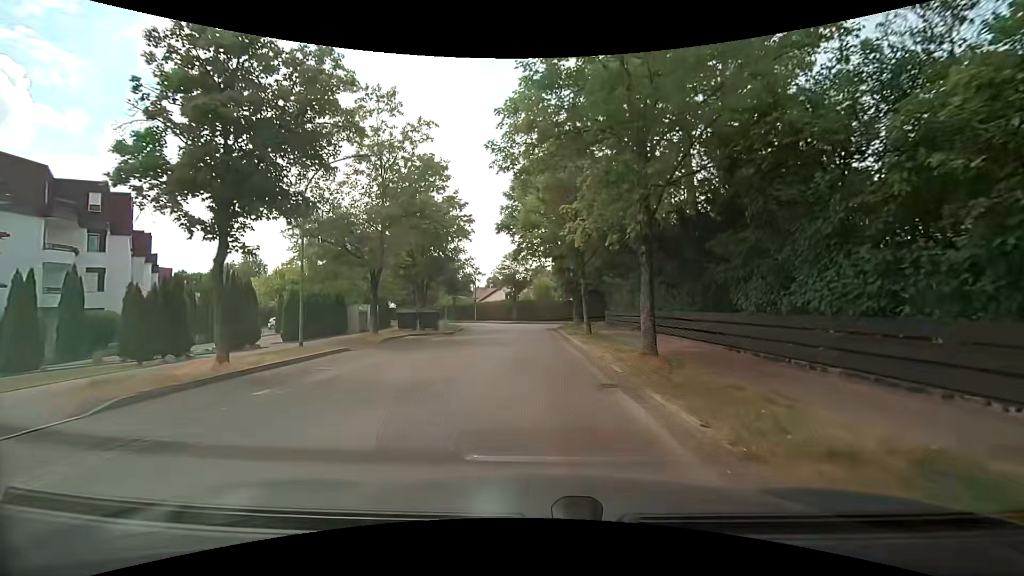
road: residential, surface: asphalt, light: Day
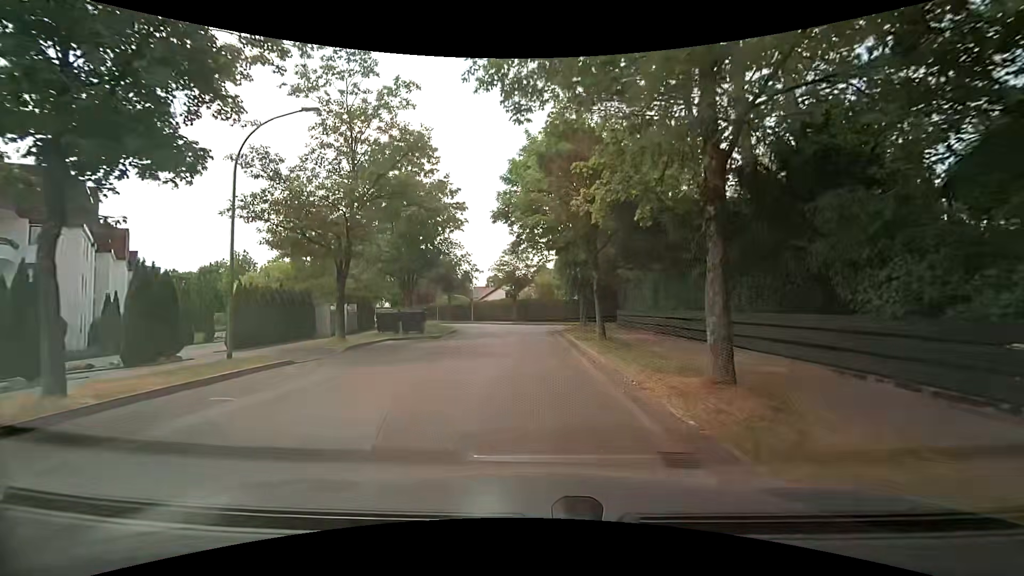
(0.0, +4.4) m; 0°
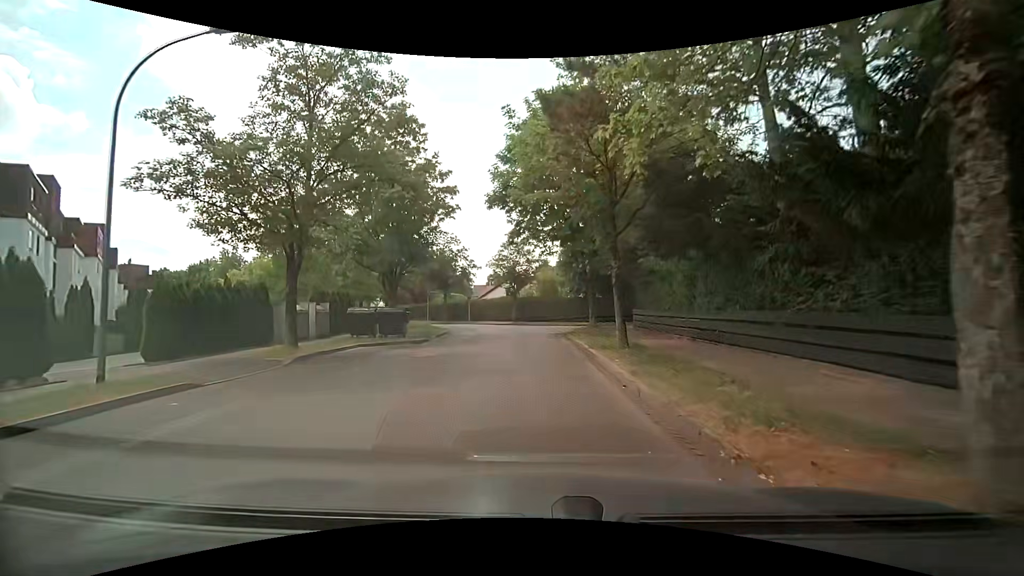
(0.0, +4.2) m; -1°
